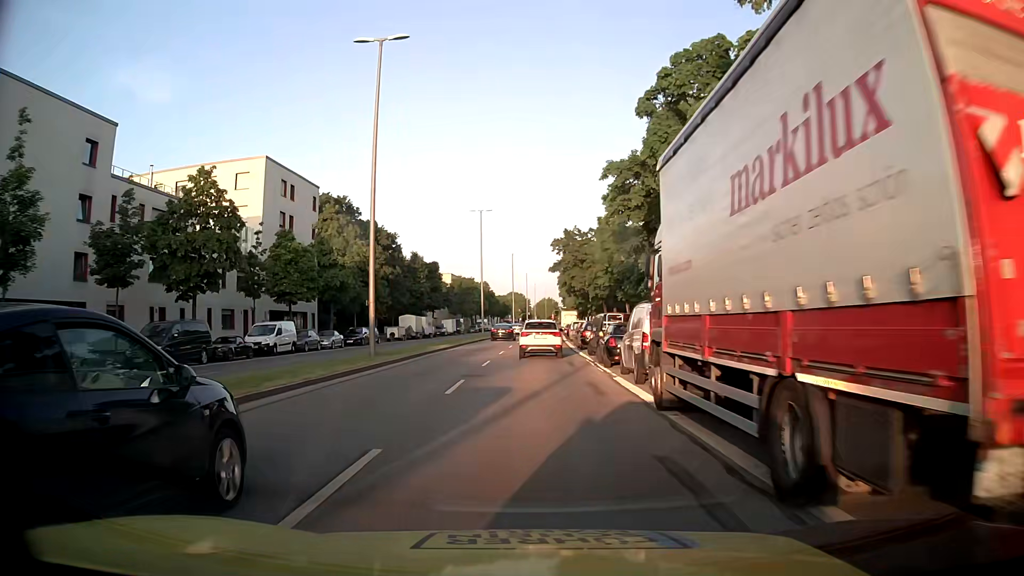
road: secondary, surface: asphalt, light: Day
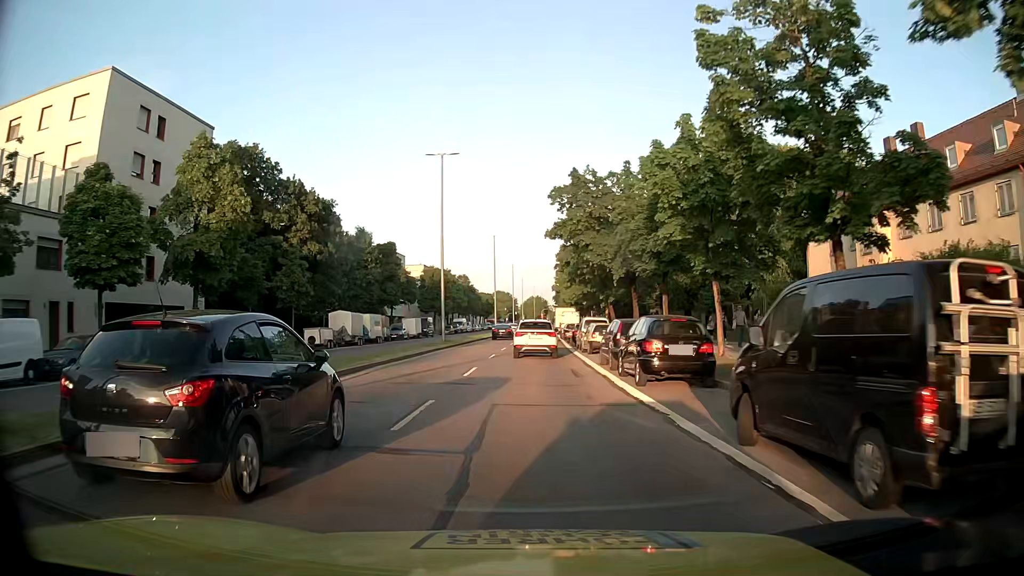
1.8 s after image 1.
(+0.3, +22.7) m; +2°
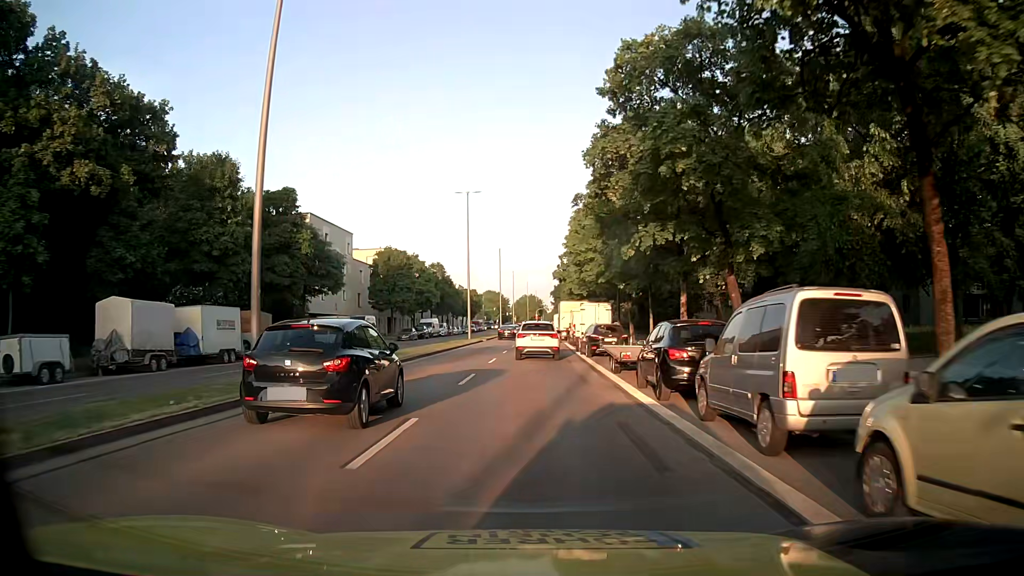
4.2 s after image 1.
(+0.1, +29.6) m; 0°
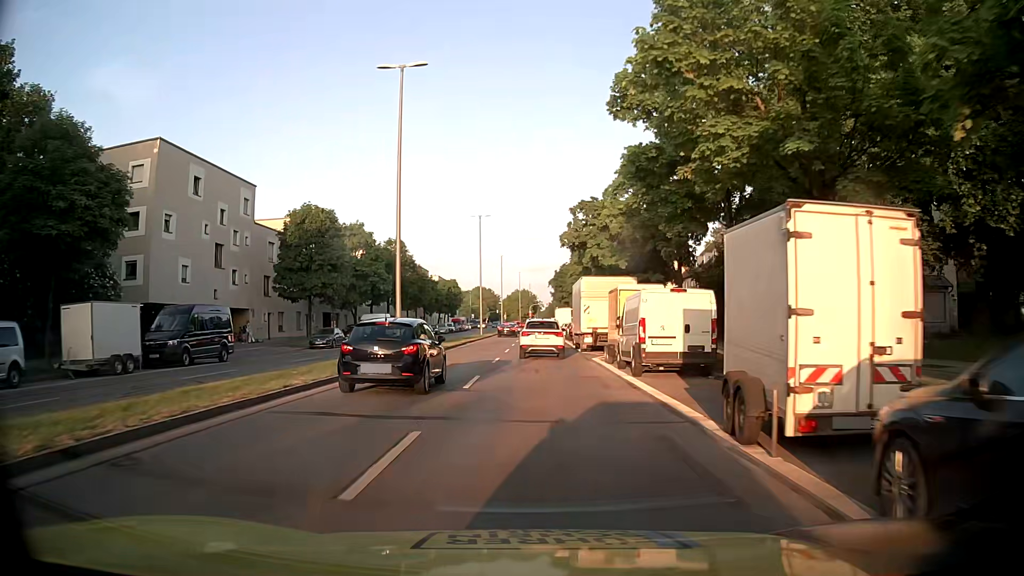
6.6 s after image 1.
(+0.1, +28.7) m; 0°
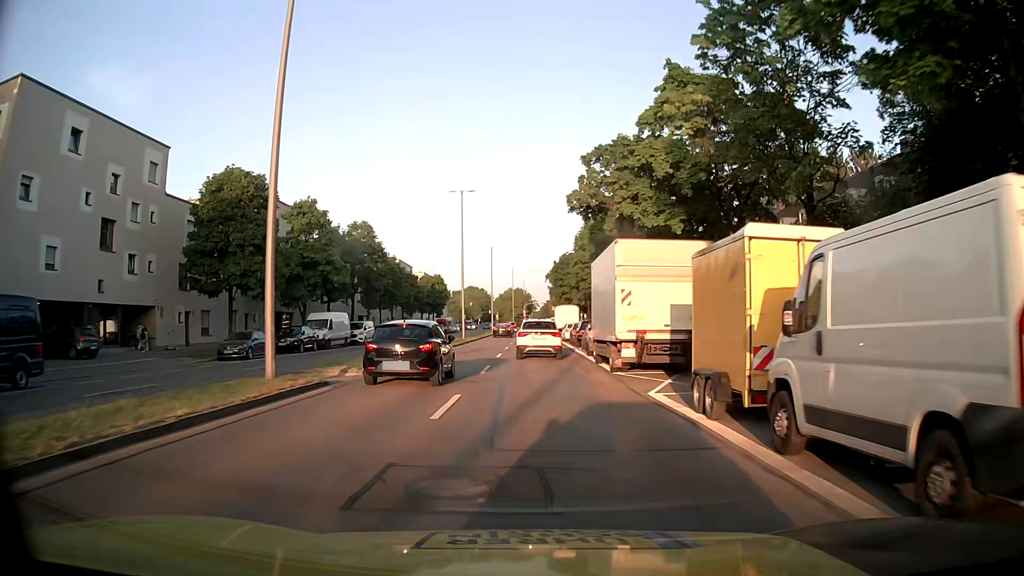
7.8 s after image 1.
(+0.2, +13.7) m; +1°
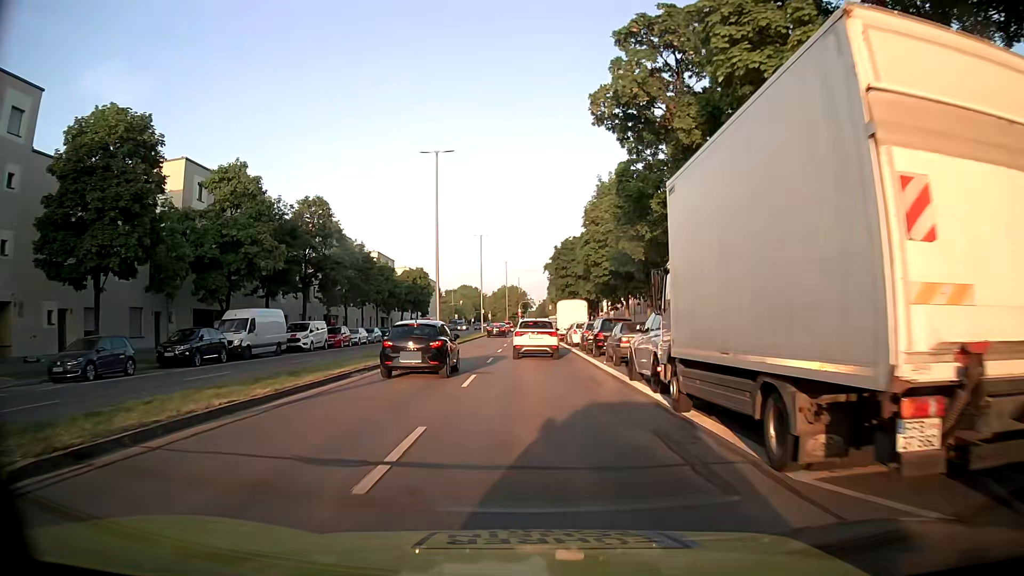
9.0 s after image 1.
(+0.1, +13.3) m; +1°
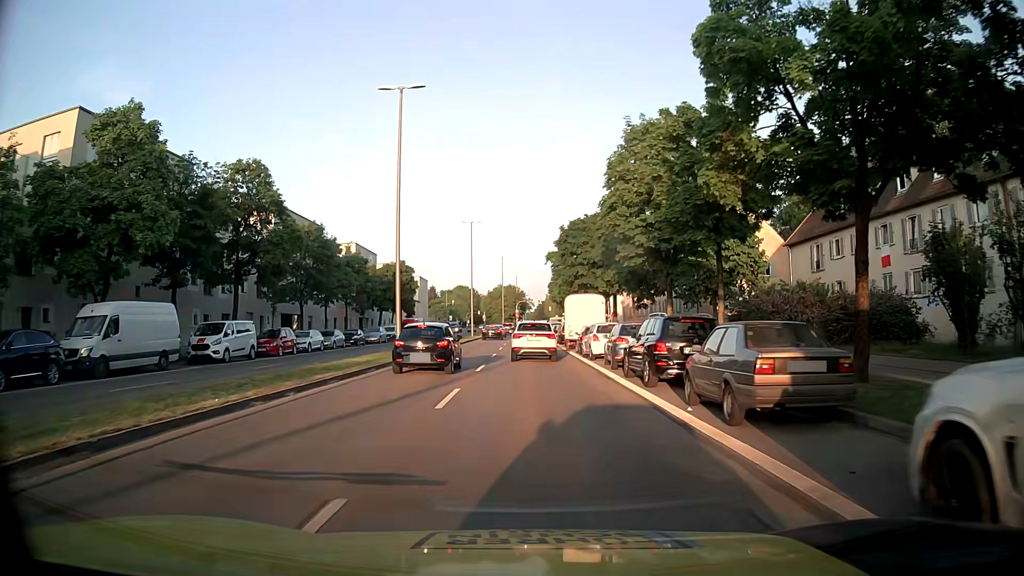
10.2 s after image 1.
(-0.1, +12.6) m; -1°
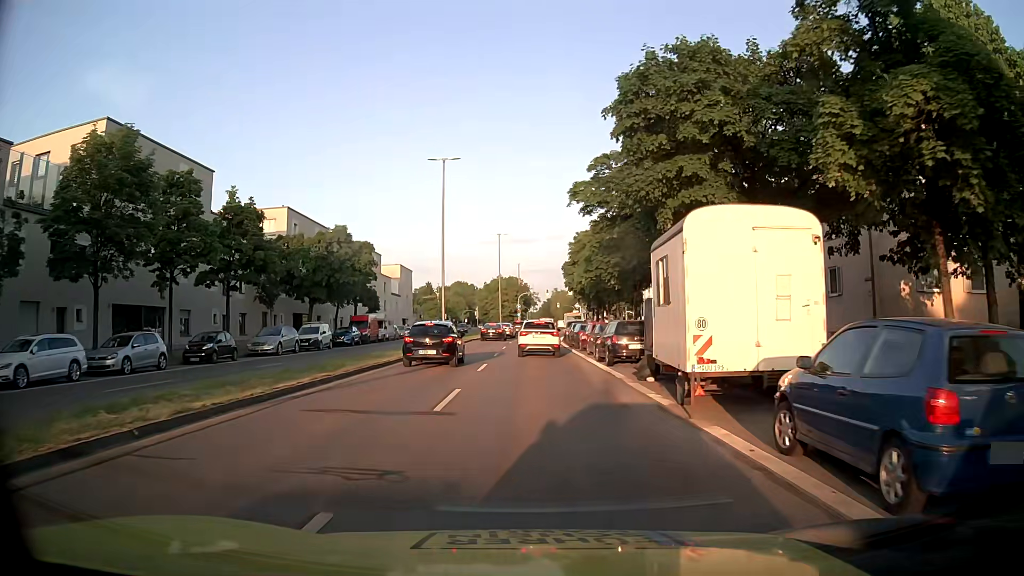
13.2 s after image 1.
(+0.3, +27.8) m; +1°
(0, +10) (0, +20) (0, +30) (0, +40) (0, +50) (0, +60) (+1, +70) (+2, +80) (+3, +90) (+4, +100) m
